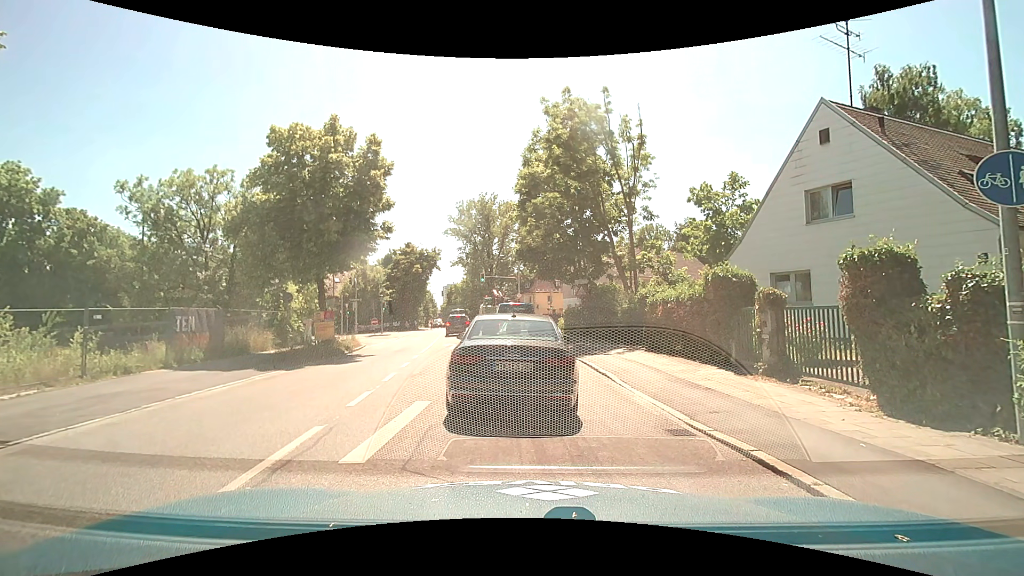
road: secondary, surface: asphalt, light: Day
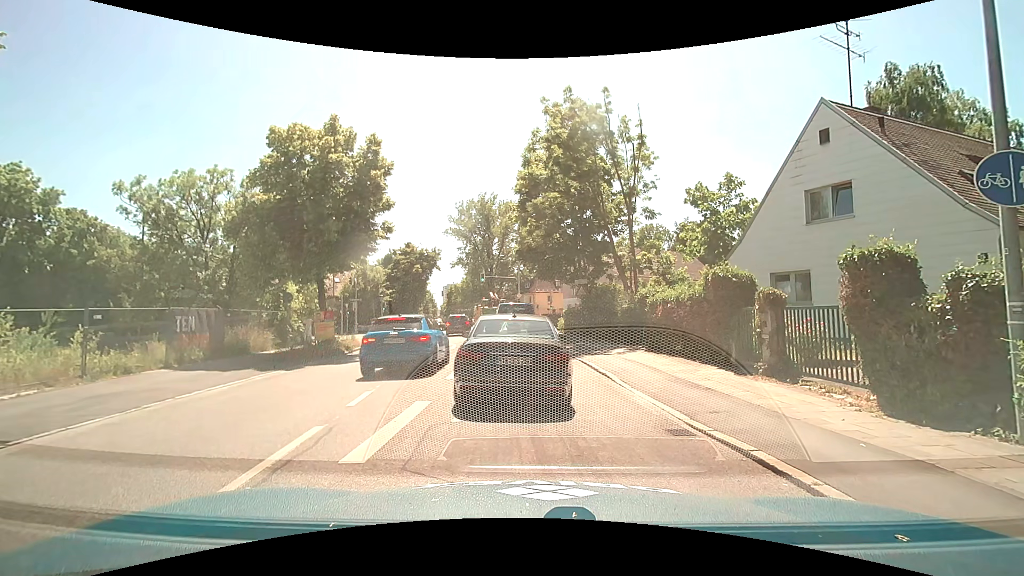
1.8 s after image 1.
(0.0, 0.0) m; 0°
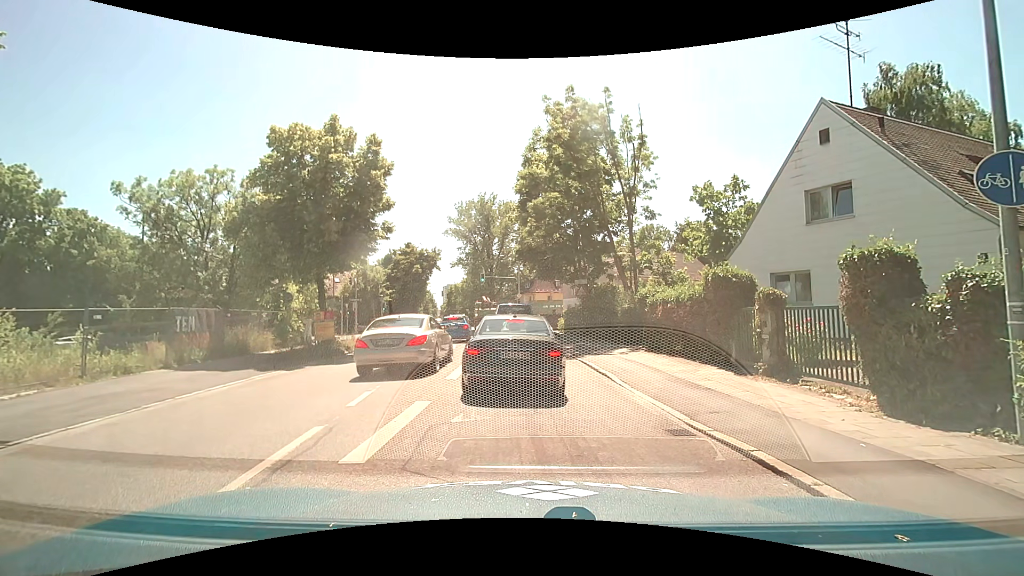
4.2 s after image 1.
(0.0, 0.0) m; 0°
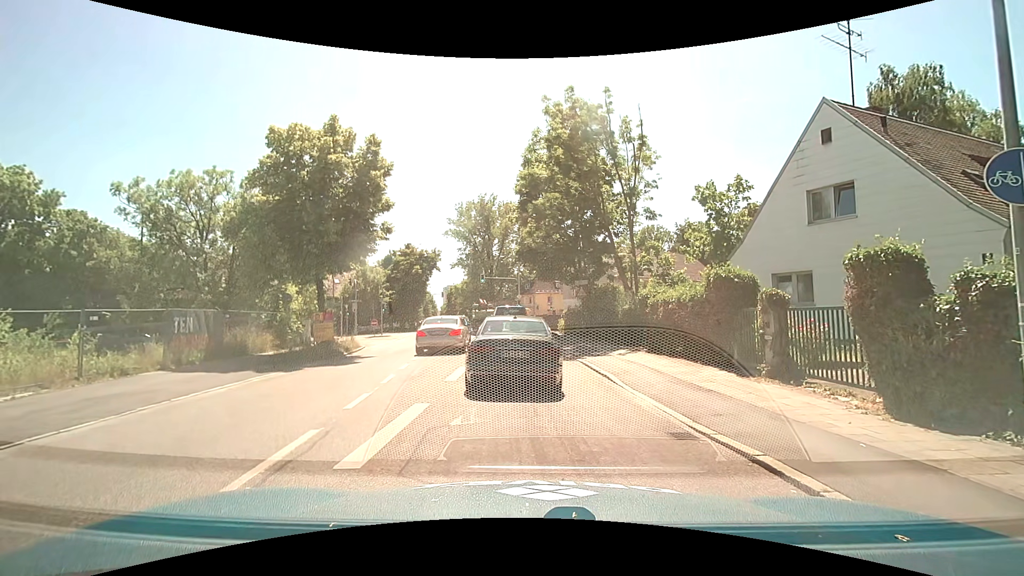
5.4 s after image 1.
(0.0, +0.1) m; 0°
